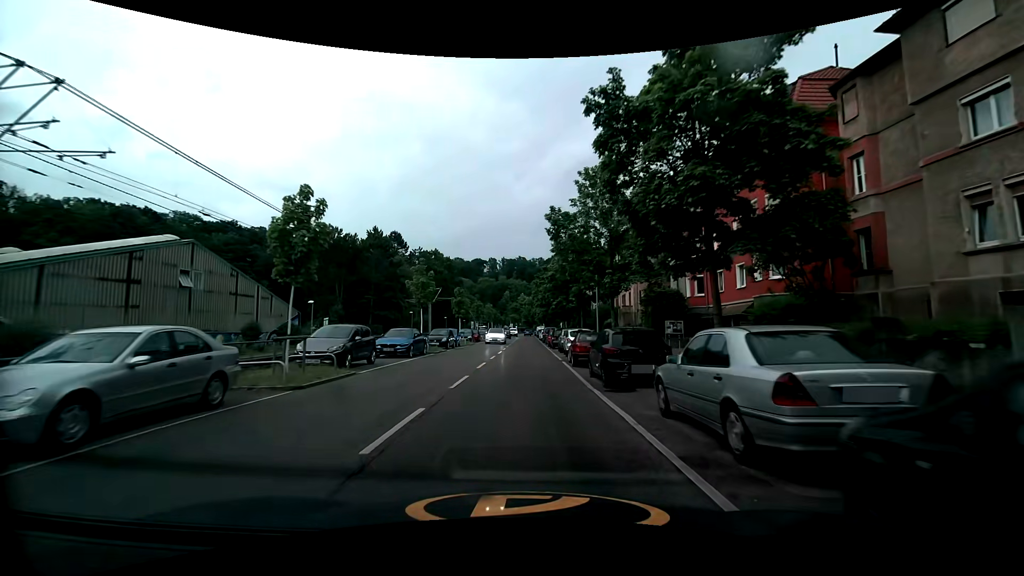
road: secondary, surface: asphalt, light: Day
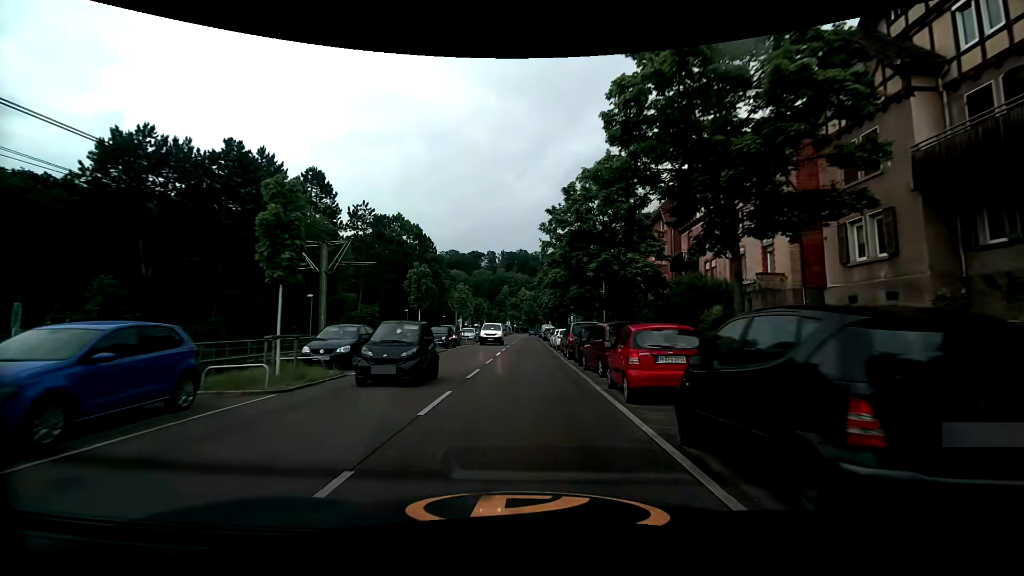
(+0.1, +34.2) m; 0°
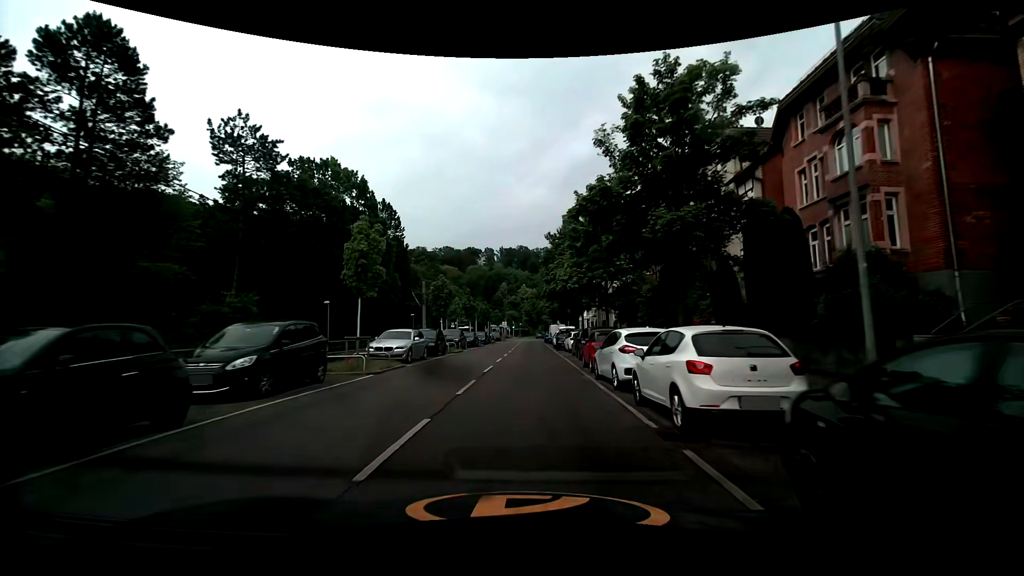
(-0.1, +27.8) m; -1°
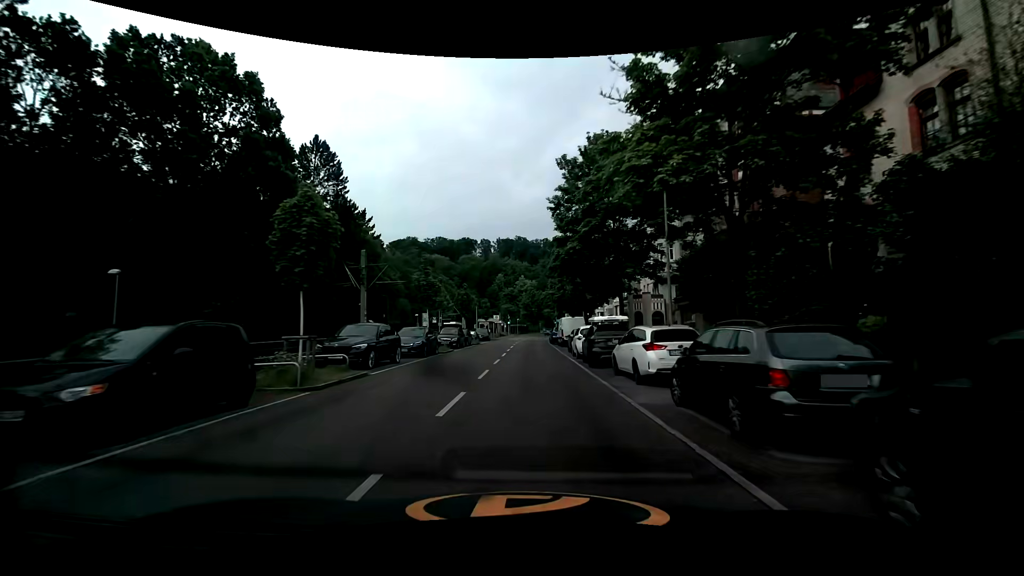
(+0.1, +21.3) m; 0°
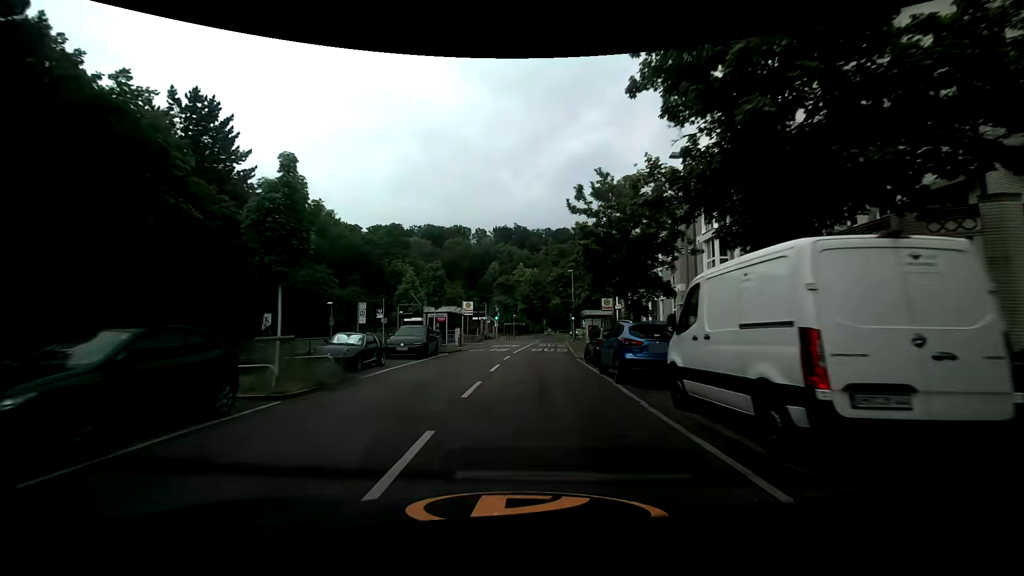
(+0.3, +34.5) m; +1°
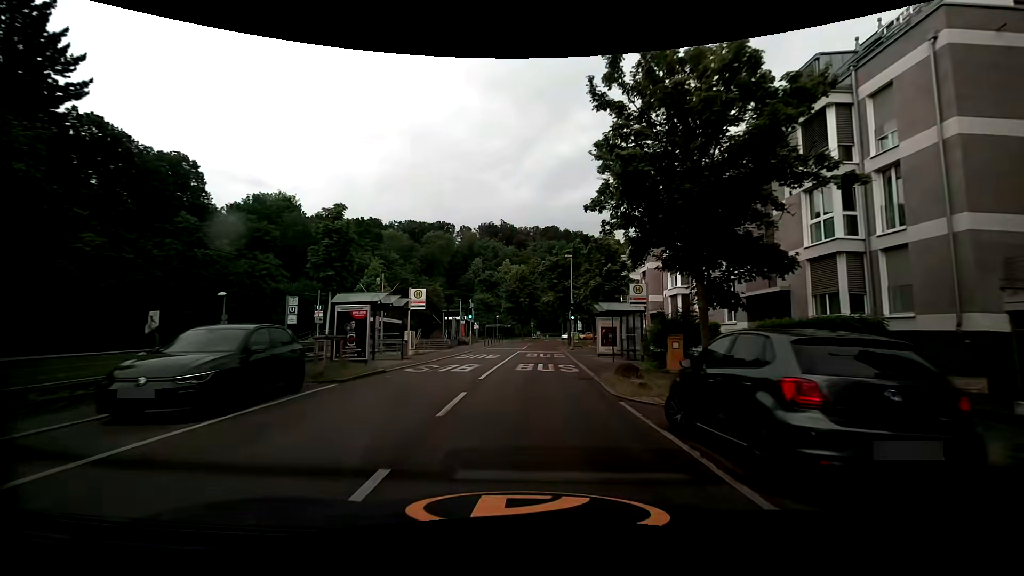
(0.0, +13.7) m; +1°
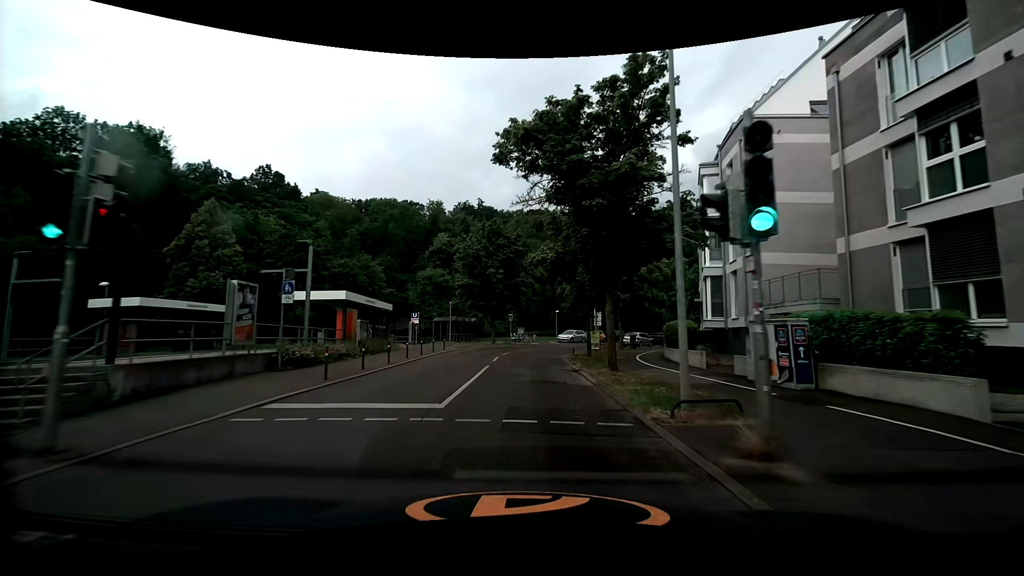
(+0.8, +34.6) m; +2°
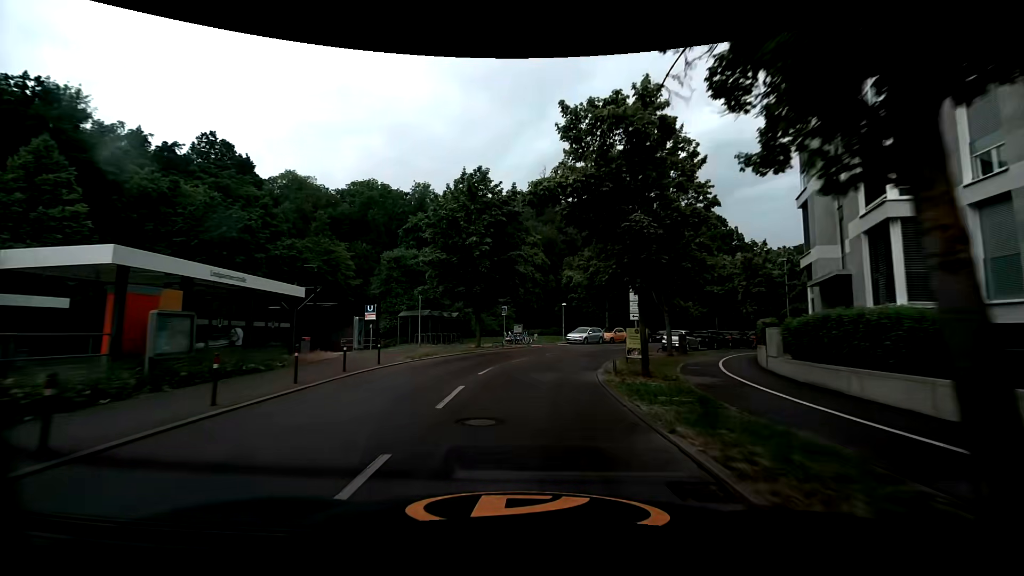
(+0.1, +13.8) m; 0°
(0, +10) (+1, +20) (+4, +30) (+9, +38) (+15, +46) (+23, +52) (+31, +57) (+40, +62) (+49, +66) (+58, +70) m
